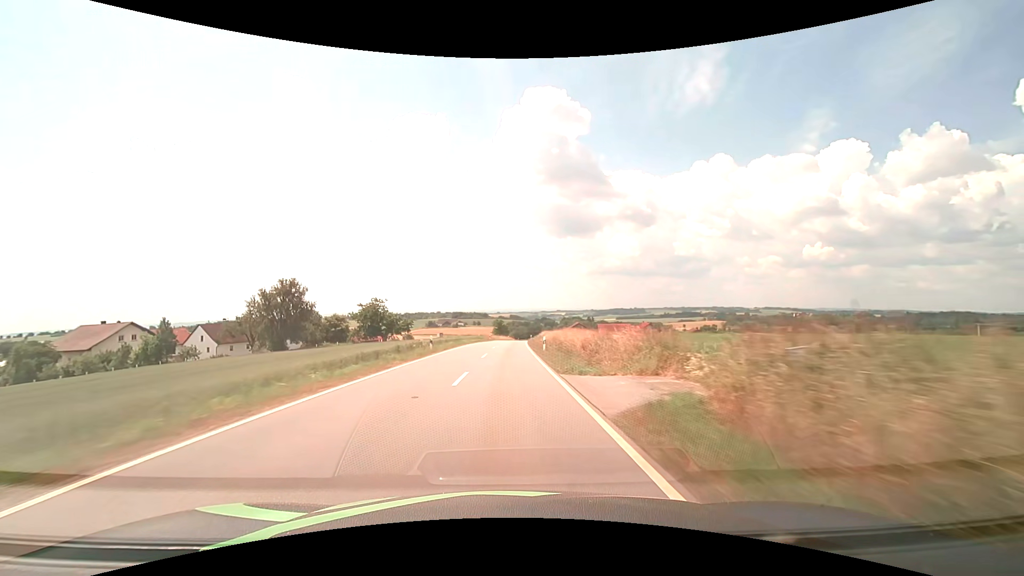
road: tertiary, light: Day
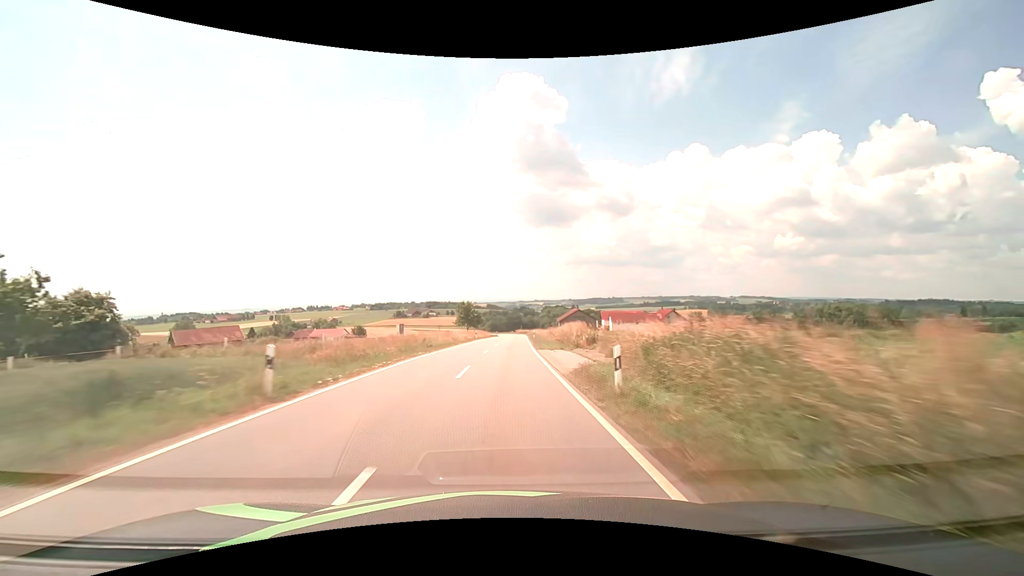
(+1.4, +71.7) m; +3°
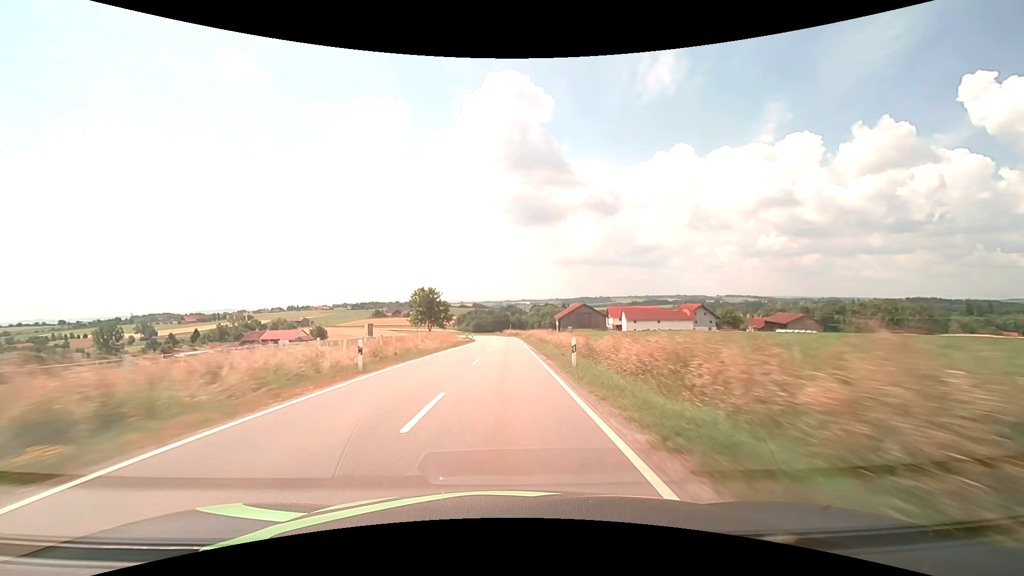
(+0.7, +42.8) m; +2°
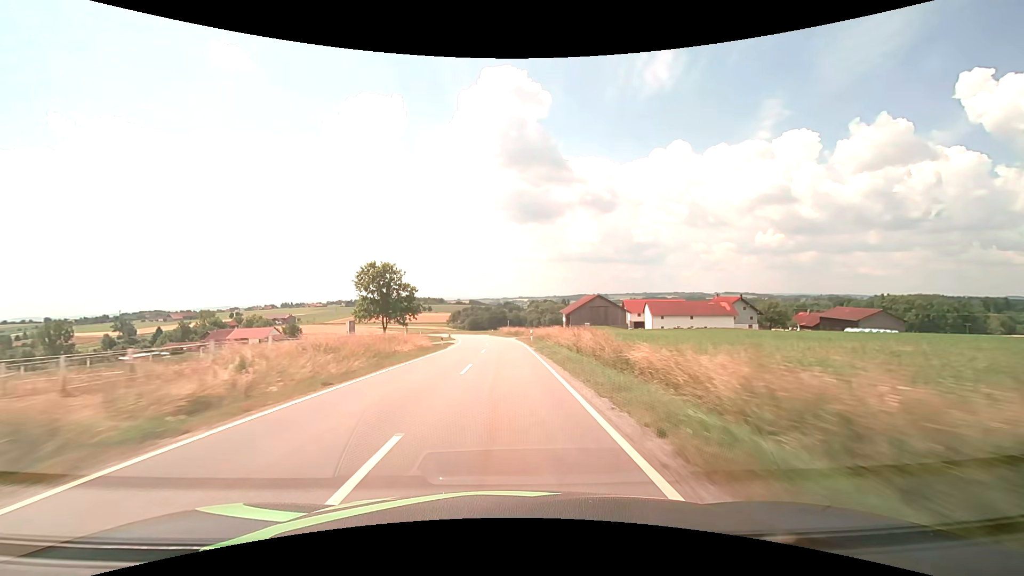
(+0.1, +28.4) m; 0°
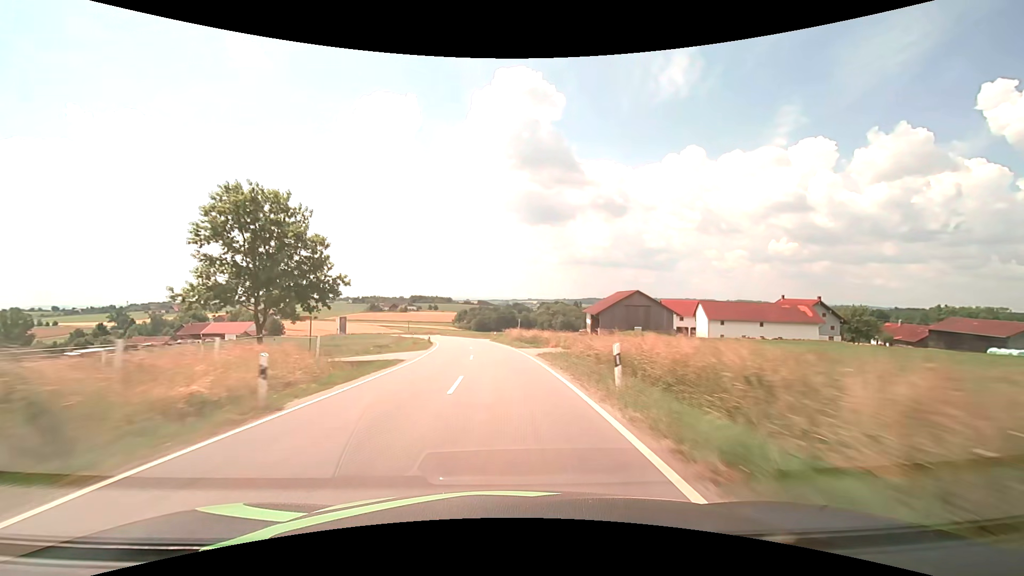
(-0.2, +28.4) m; -1°
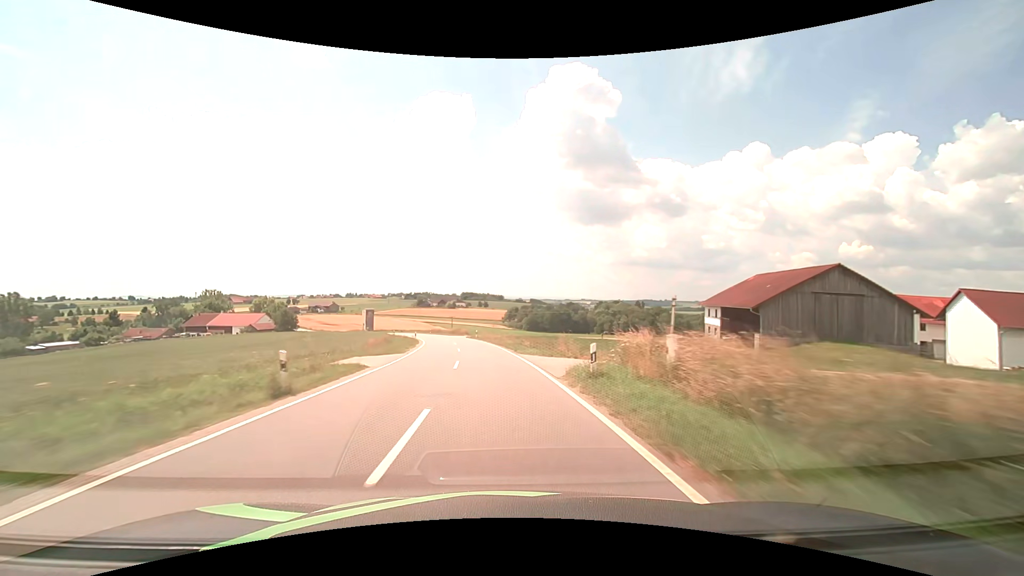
(-1.9, +42.5) m; -6°
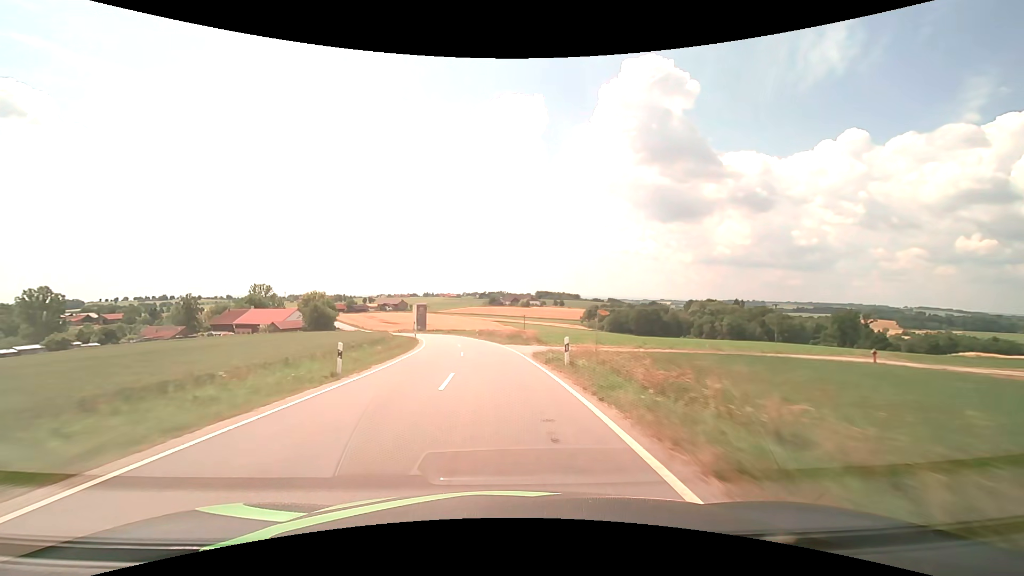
(-3.0, +42.4) m; -8°
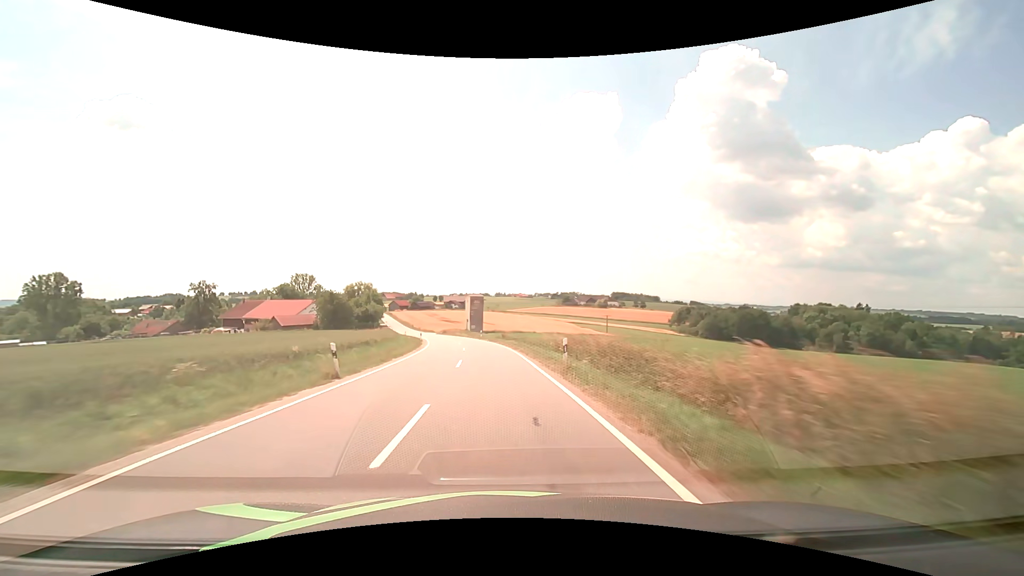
(-3.1, +42.4) m; -8°
(0, +10) (-1, +20) (-2, +30) (-3, +40) (-4, +50) (-6, +60) (-8, +69) (-10, +79) (-13, +89) (-15, +98) m
